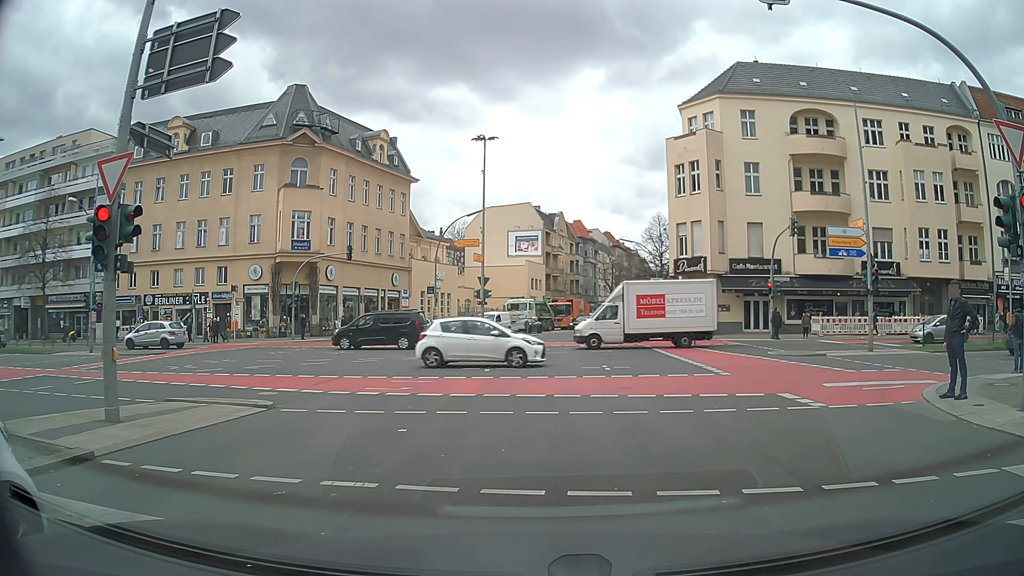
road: tertiary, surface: asphalt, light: Day
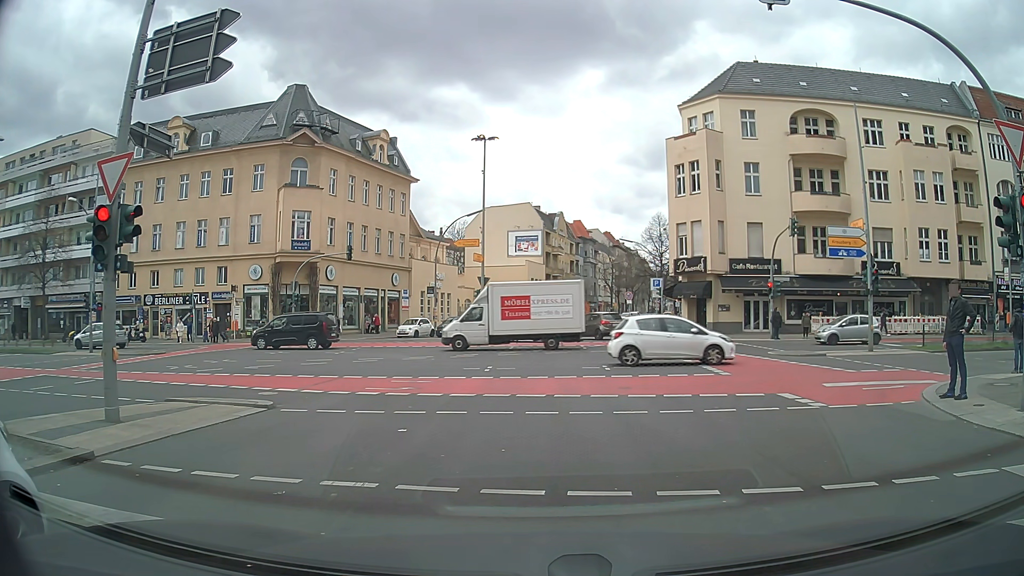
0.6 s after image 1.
(0.0, 0.0) m; 0°
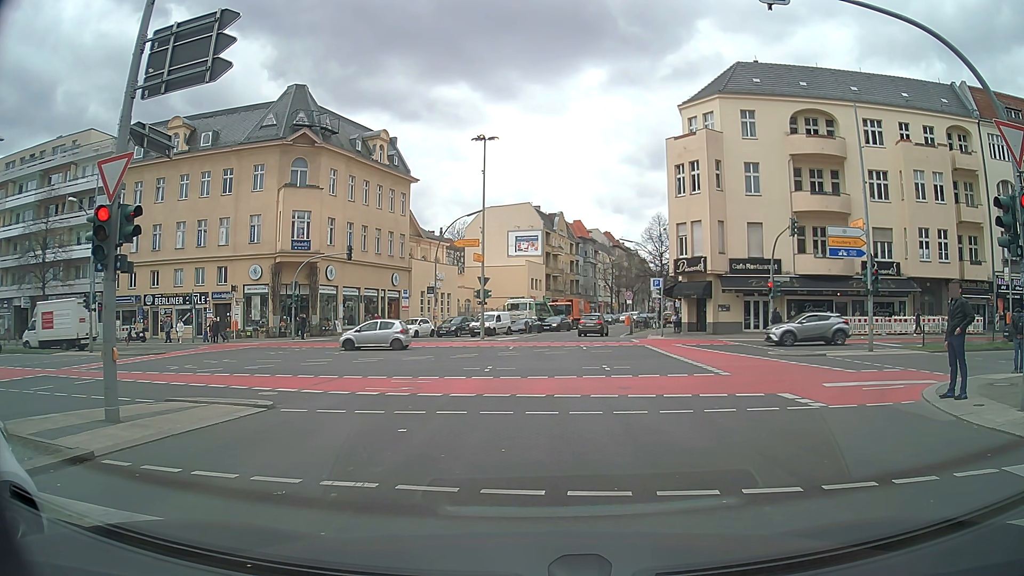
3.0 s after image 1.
(0.0, 0.0) m; 0°
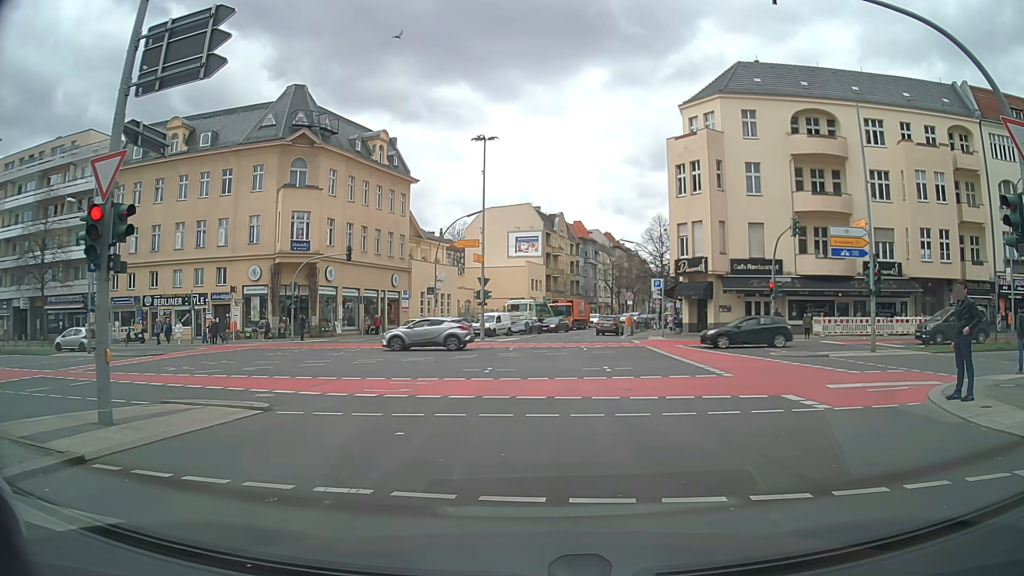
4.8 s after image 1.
(0.0, +0.2) m; 0°
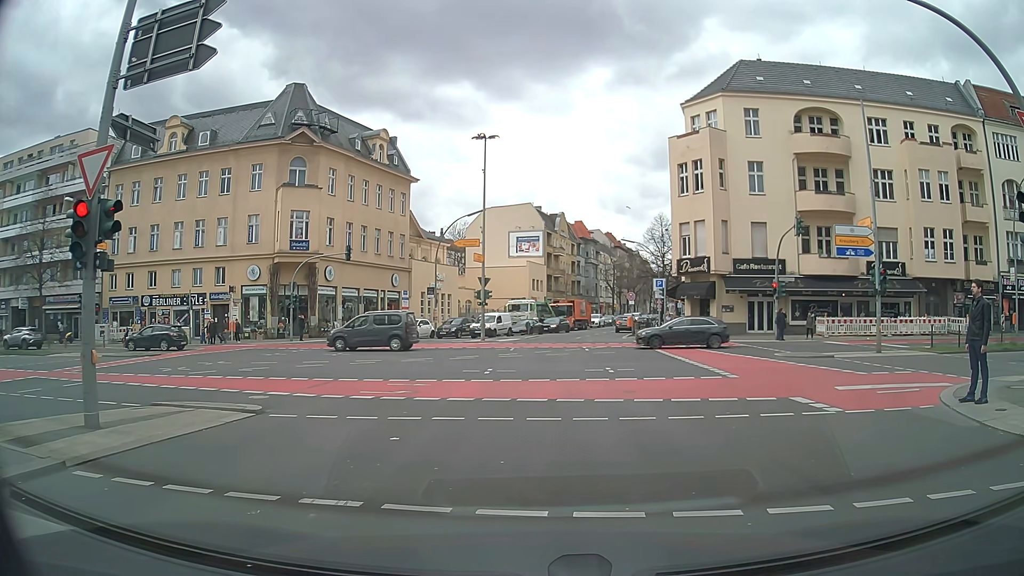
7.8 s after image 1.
(0.0, +0.4) m; 0°
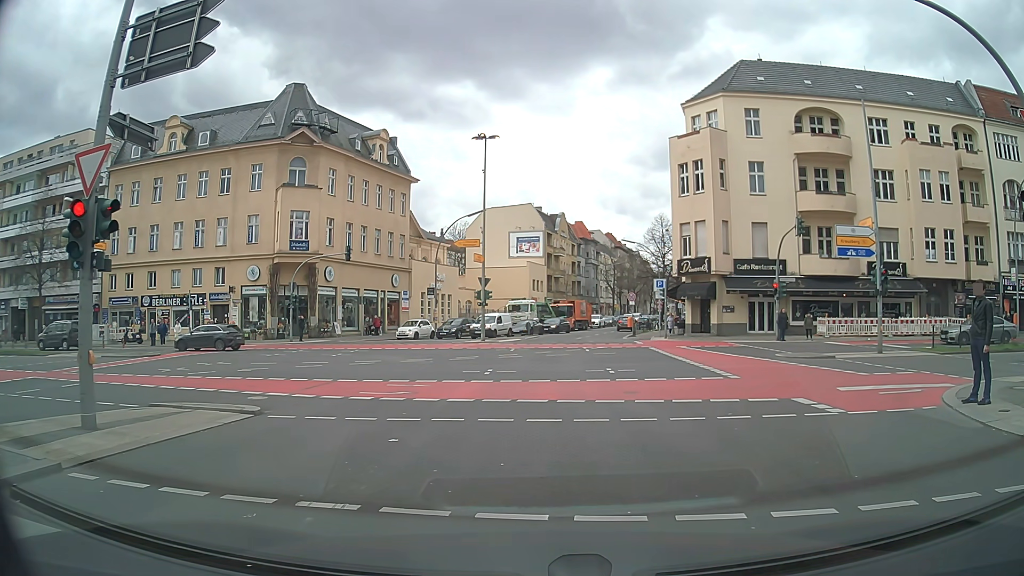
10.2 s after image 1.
(0.0, +0.1) m; 0°
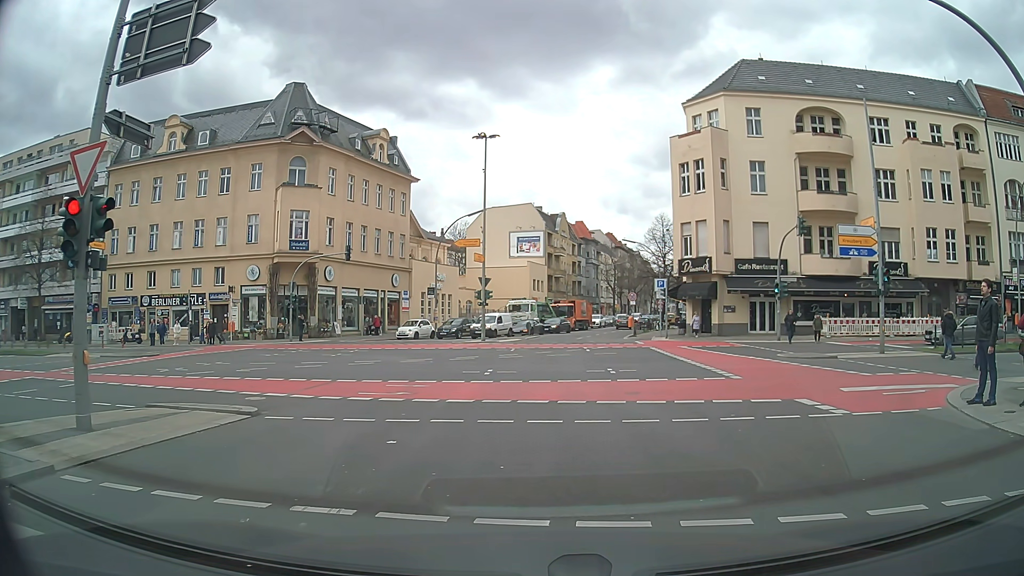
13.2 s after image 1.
(0.0, +0.1) m; 0°
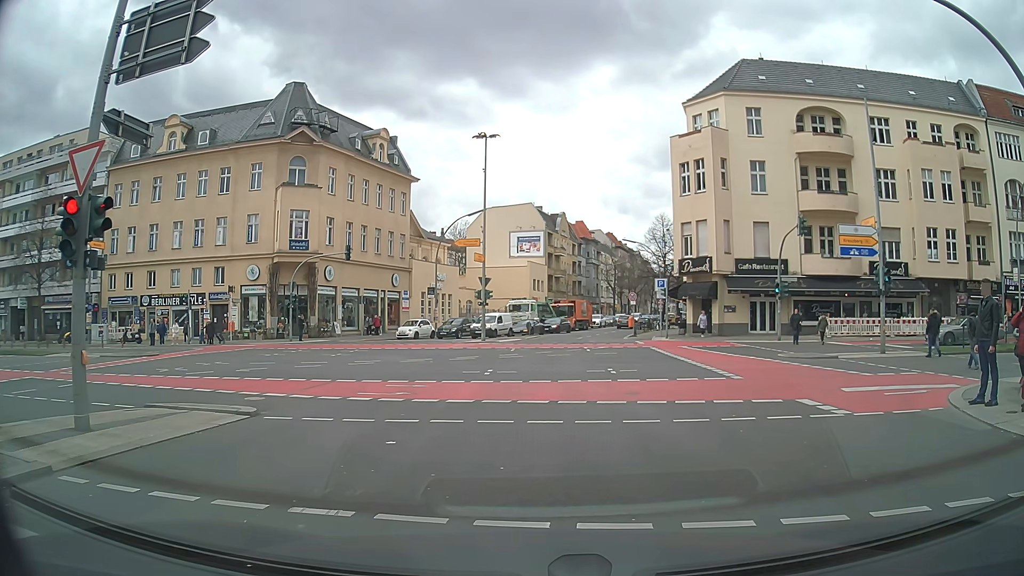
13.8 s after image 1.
(0.0, 0.0) m; 0°
